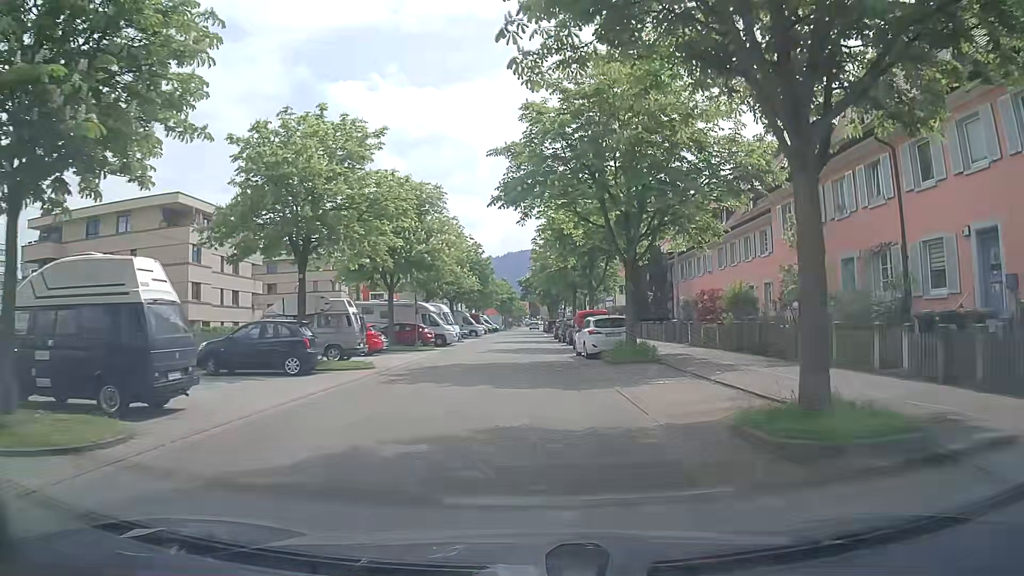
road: residential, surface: asphalt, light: Day
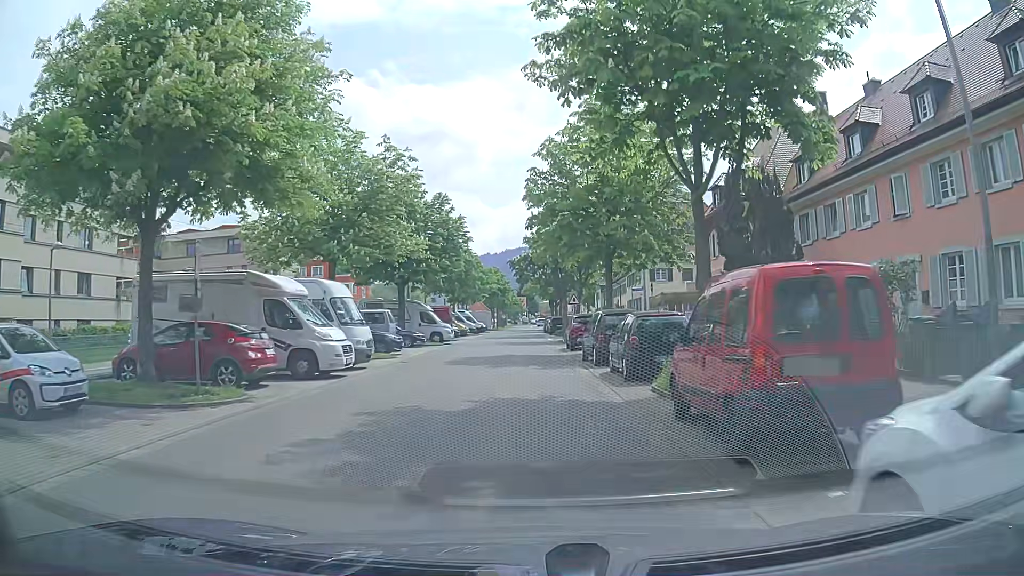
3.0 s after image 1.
(0.0, +23.8) m; -1°
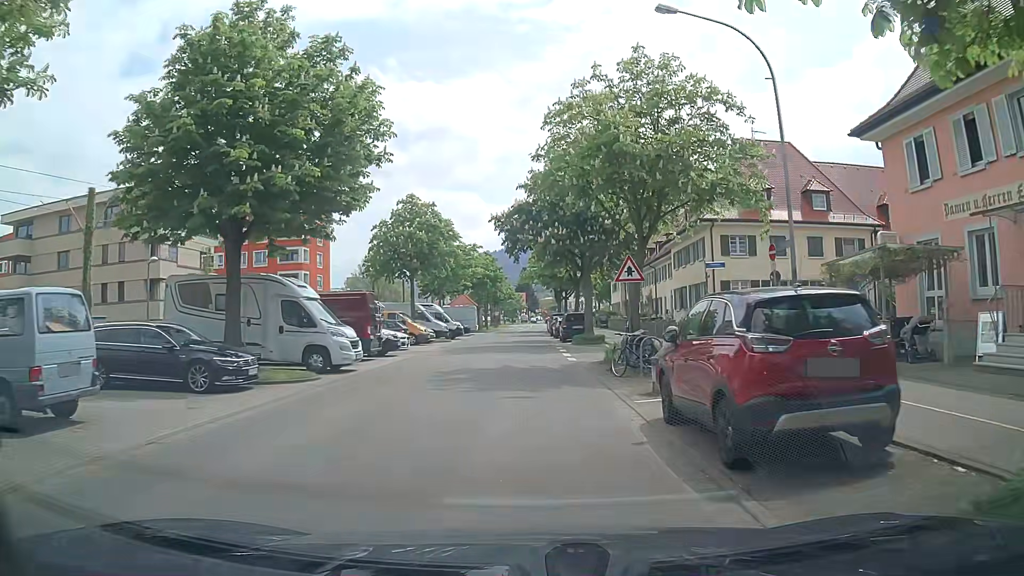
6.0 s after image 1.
(+0.2, +23.6) m; 0°
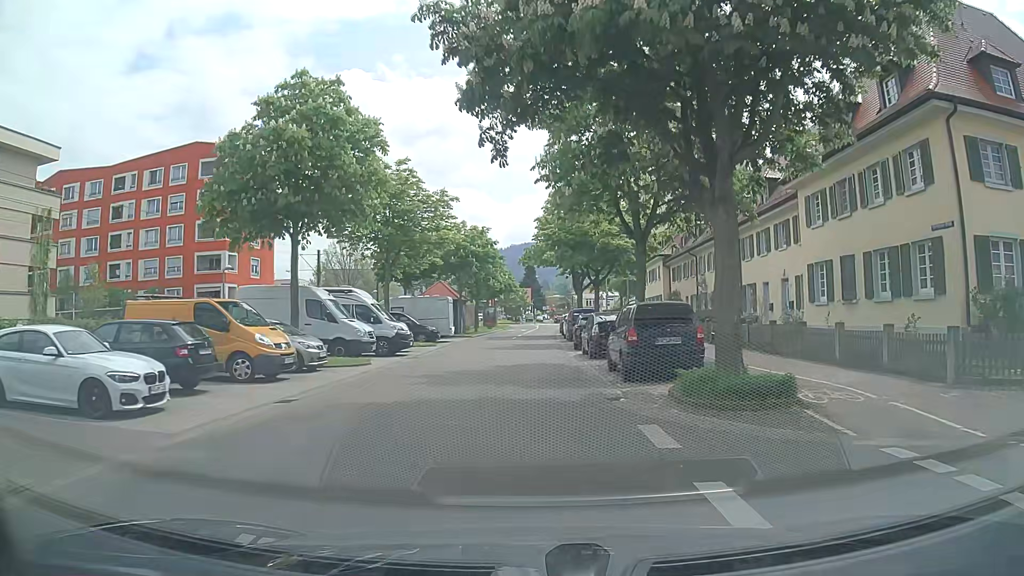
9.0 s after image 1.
(+0.2, +23.4) m; +1°
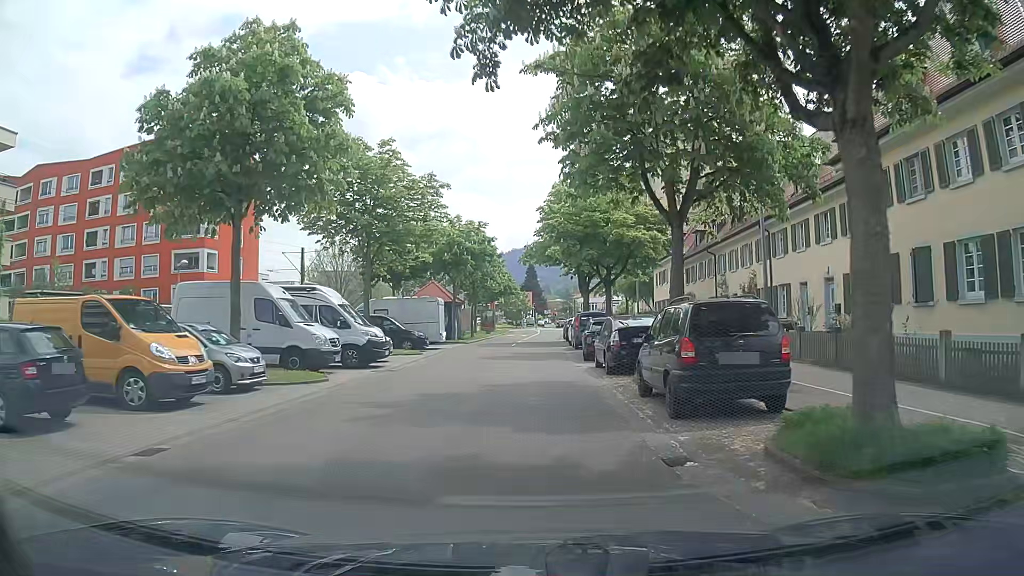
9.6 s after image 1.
(-0.1, +4.7) m; -1°
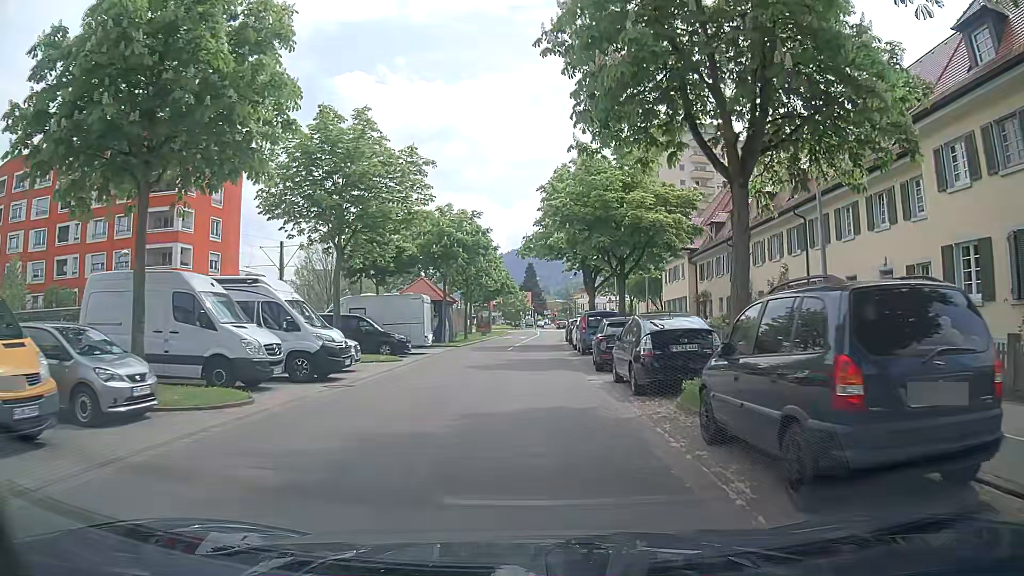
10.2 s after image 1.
(0.0, +4.7) m; 0°
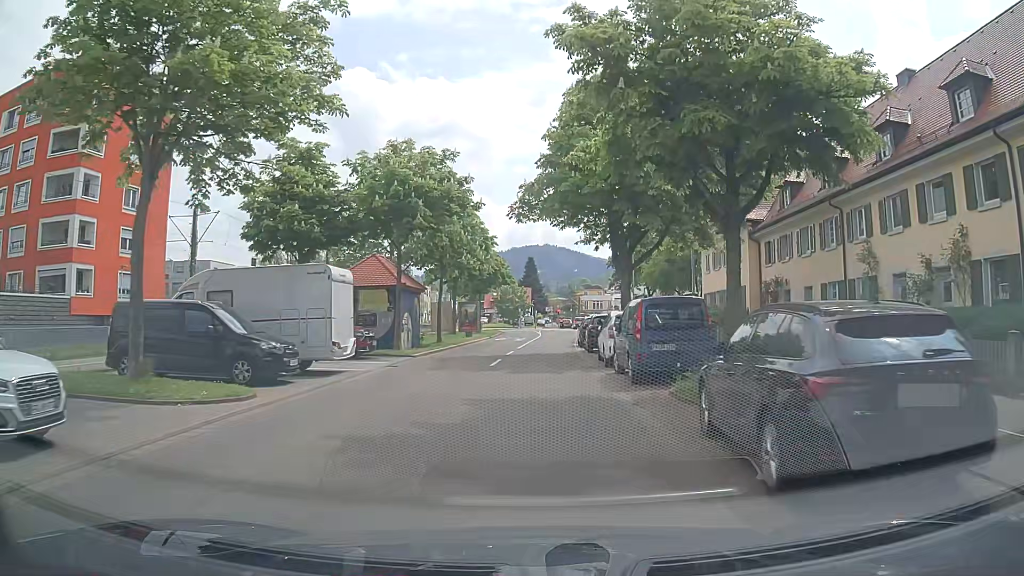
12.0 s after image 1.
(+0.1, +14.1) m; 0°
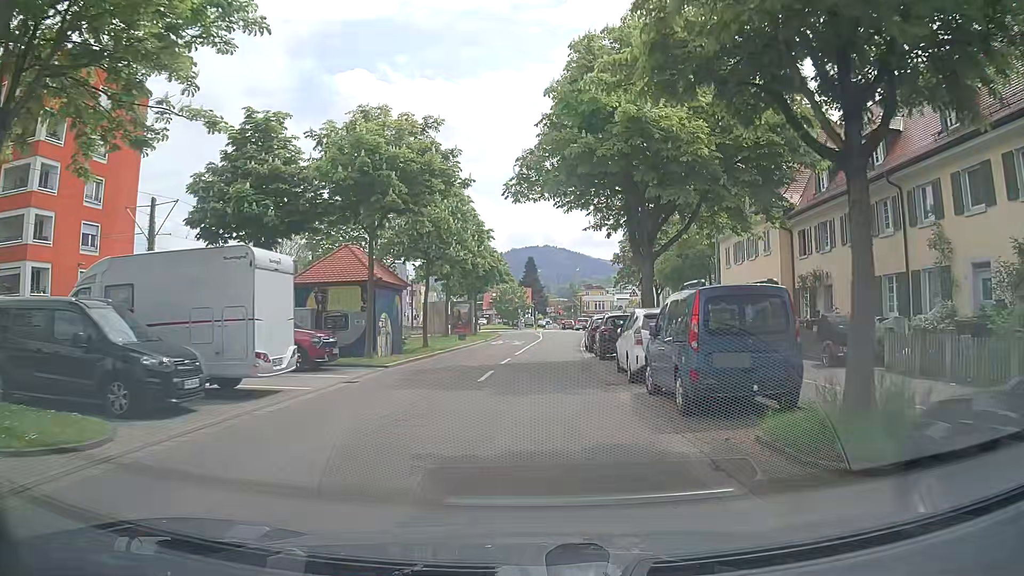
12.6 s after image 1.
(+0.1, +4.7) m; +1°
(0, +10) (0, +20) (0, +30) (+1, +40) (+1, +50) (+2, +60) (+2, +70) (+2, +80) (+3, +90) (+5, +100) m
